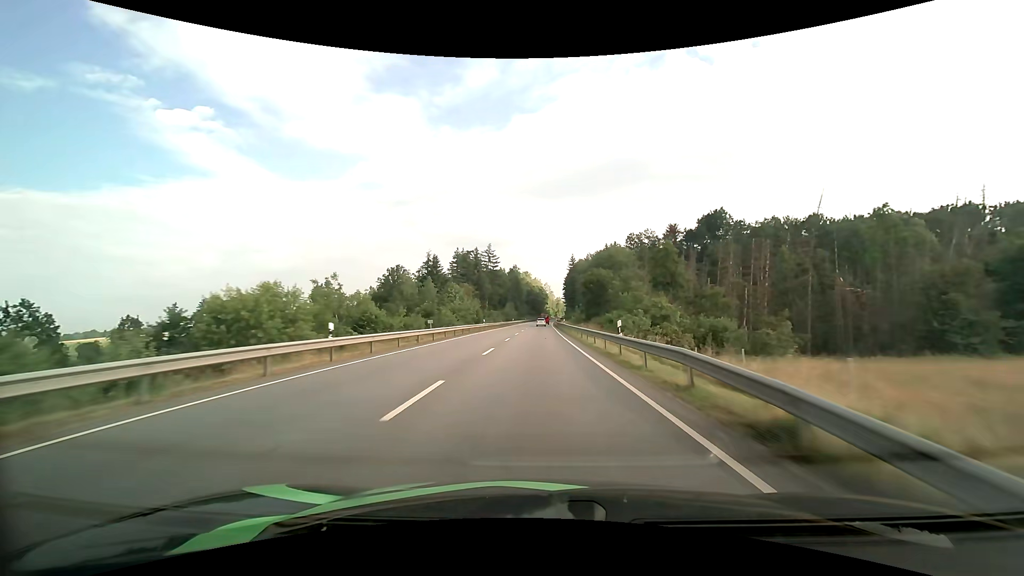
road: primary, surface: asphalt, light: Day
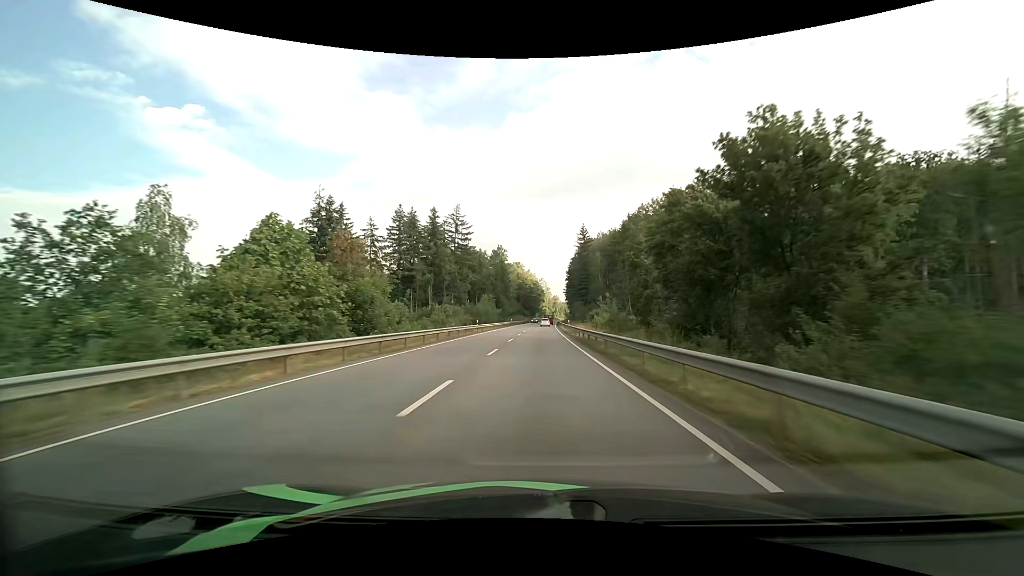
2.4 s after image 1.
(+0.1, +59.6) m; +1°
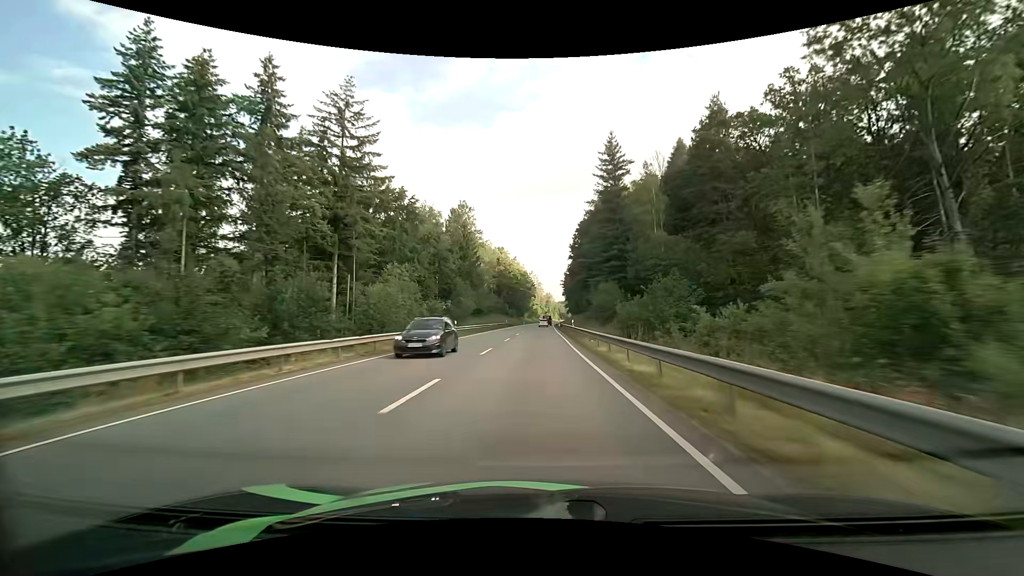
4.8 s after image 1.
(+0.7, +59.6) m; +1°
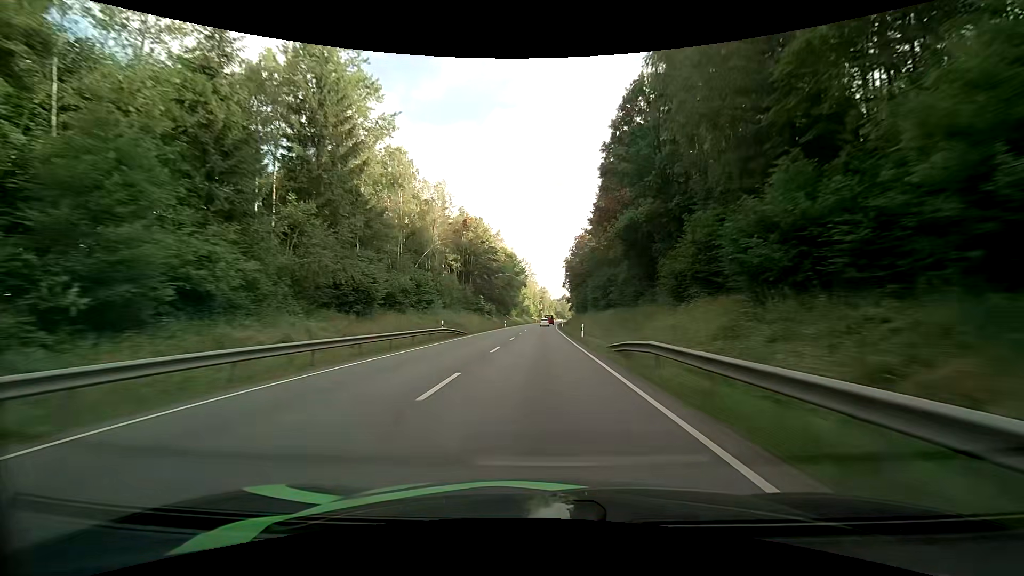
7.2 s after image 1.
(+0.2, +58.9) m; +1°
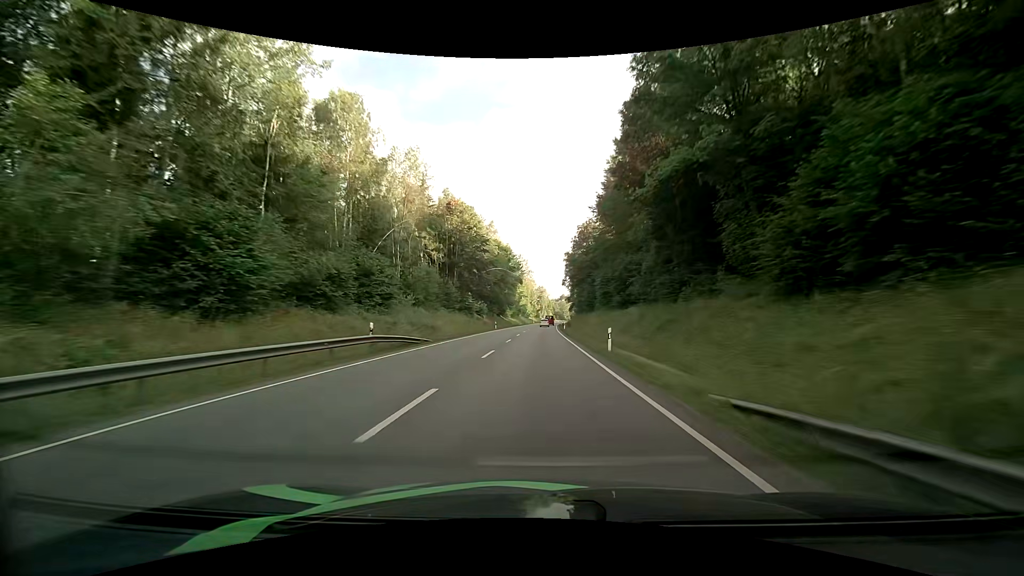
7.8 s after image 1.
(0.0, +14.7) m; +1°
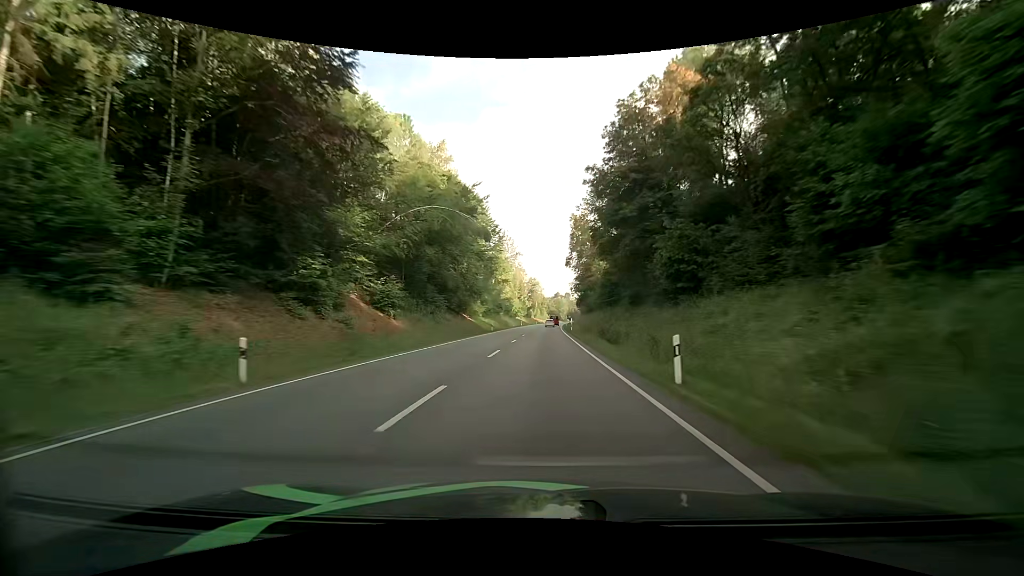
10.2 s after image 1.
(0.0, +59.6) m; 0°
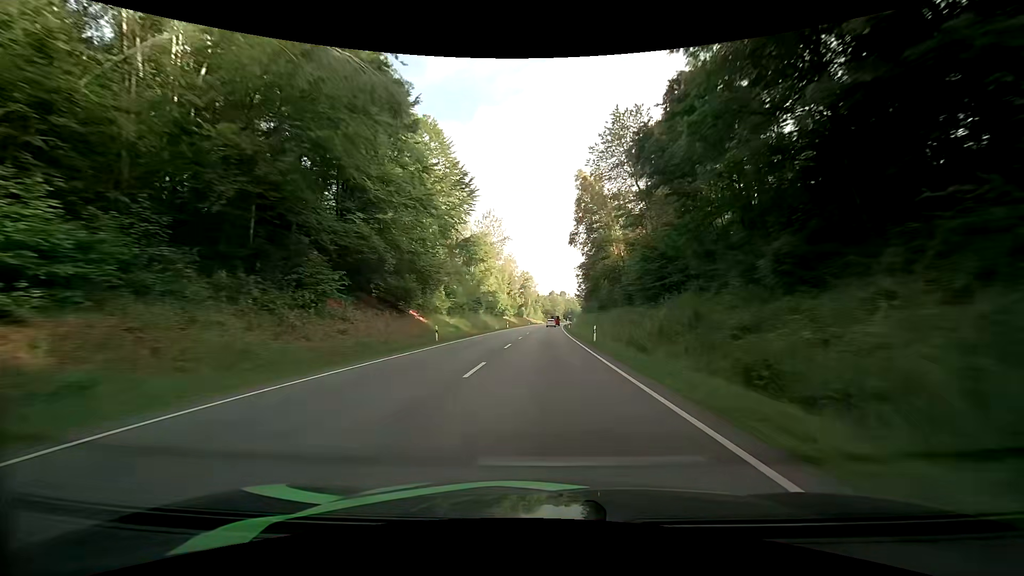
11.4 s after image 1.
(+0.3, +30.5) m; +1°
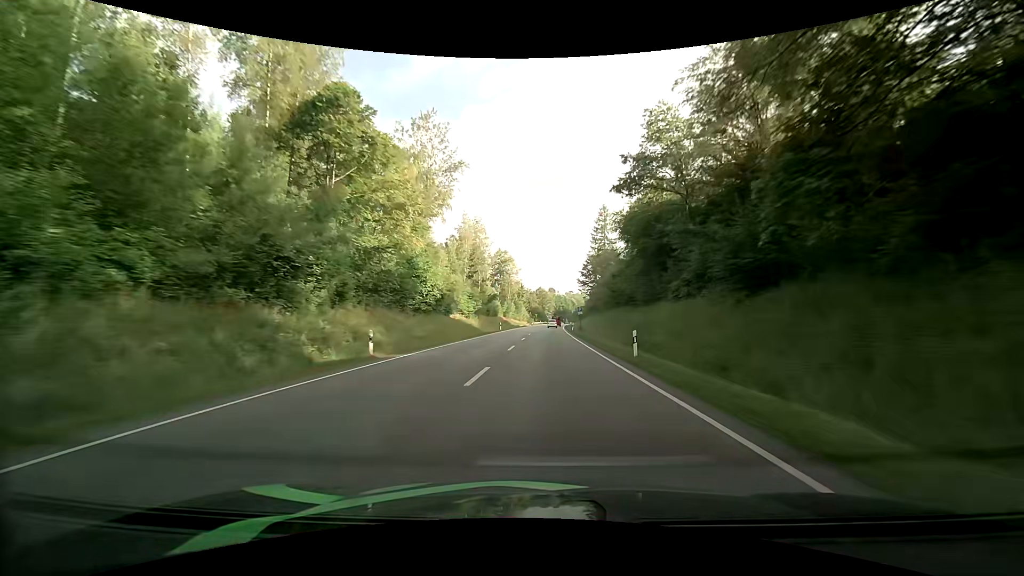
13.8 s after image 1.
(+0.2, +61.4) m; +1°
(0, +10) (0, +20) (0, +30) (0, +40) (+1, +50) (+1, +60) (+1, +70) (+2, +80) (+2, +90) (+3, +100) m
